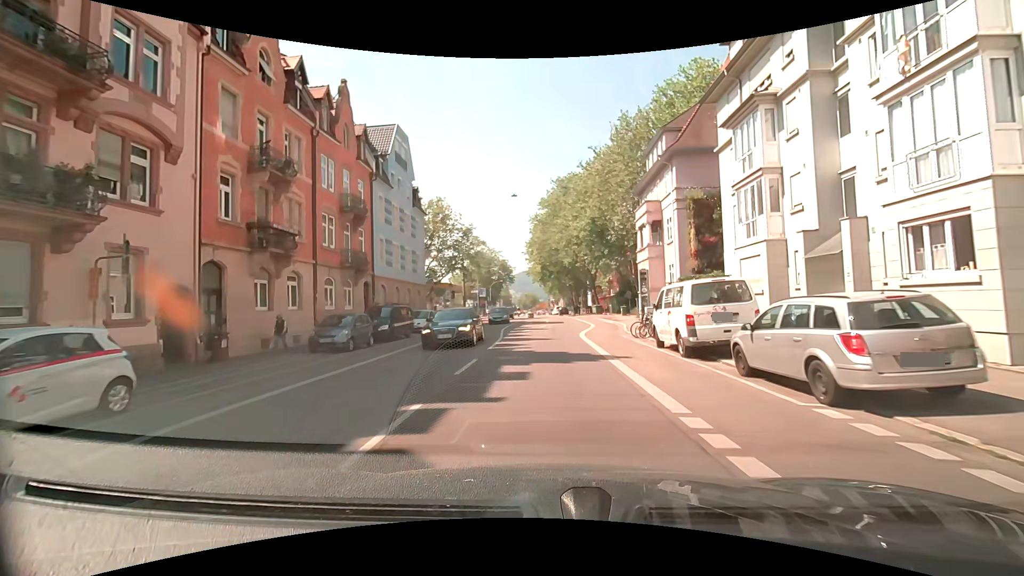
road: secondary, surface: asphalt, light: Day
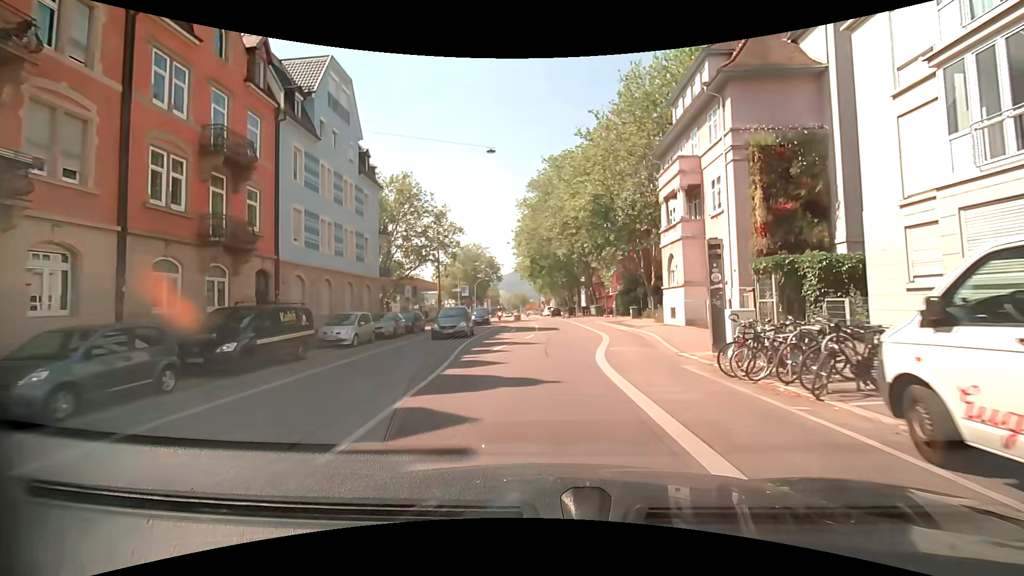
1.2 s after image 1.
(-0.1, +11.6) m; +1°
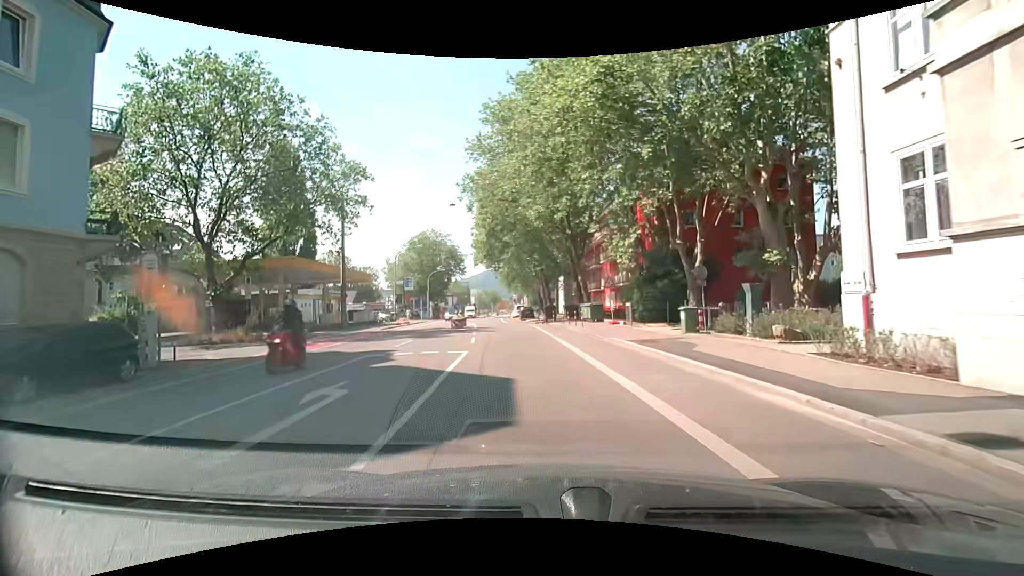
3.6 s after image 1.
(+0.6, +23.2) m; +1°
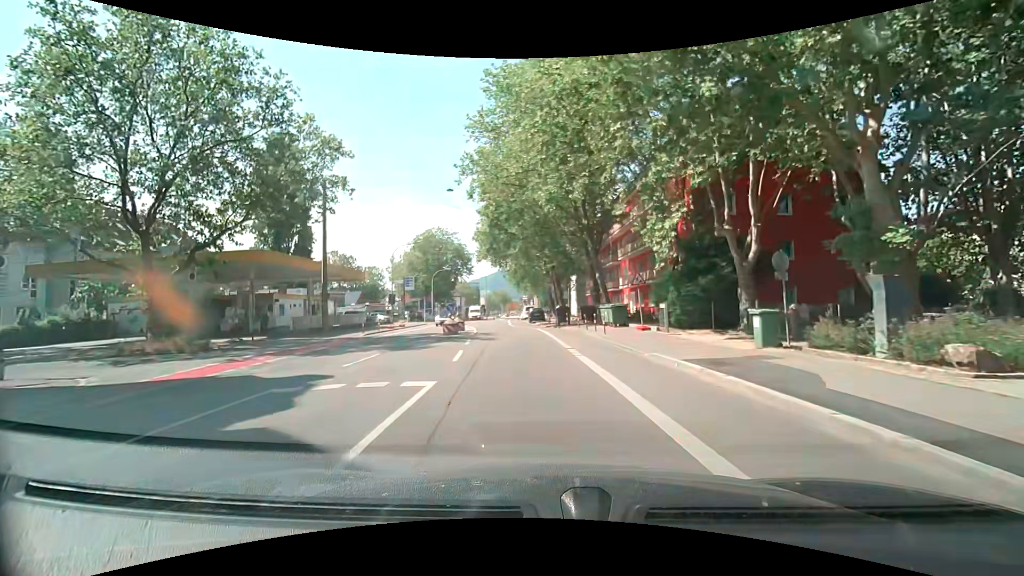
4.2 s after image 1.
(0.0, +5.7) m; 0°
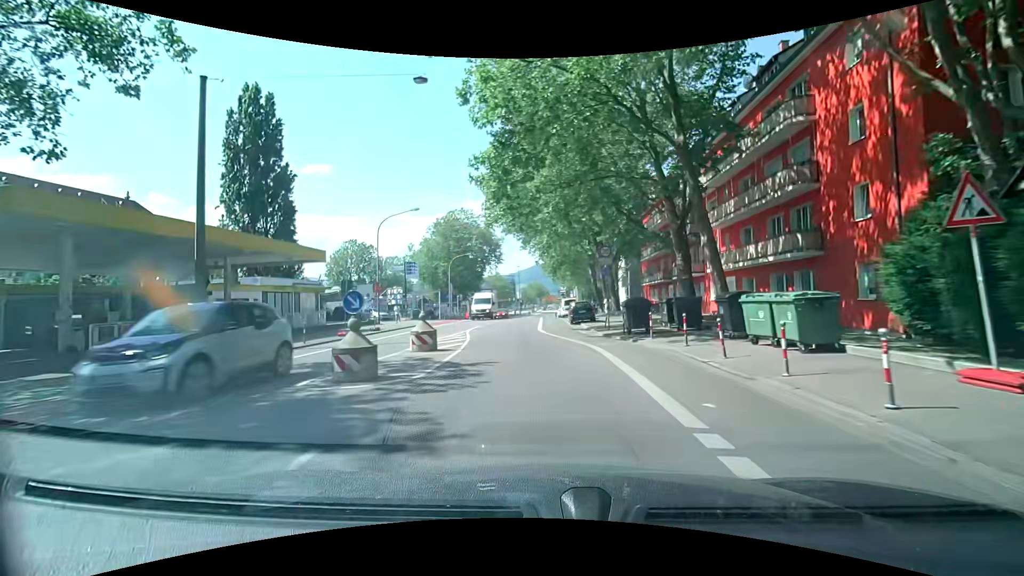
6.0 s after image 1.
(-0.5, +17.0) m; -4°
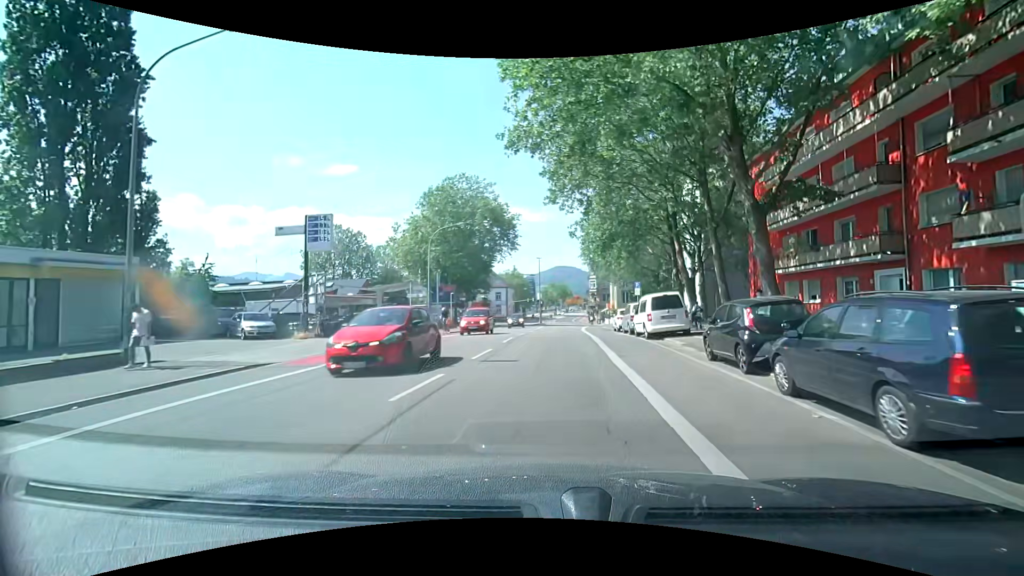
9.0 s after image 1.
(-1.8, +28.0) m; -1°
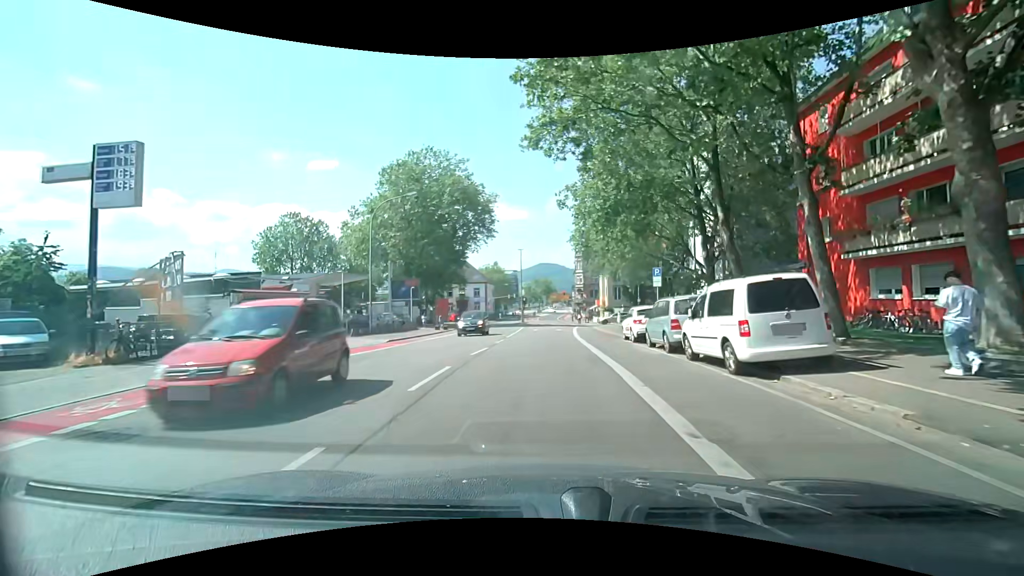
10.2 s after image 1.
(0.0, +11.1) m; 0°
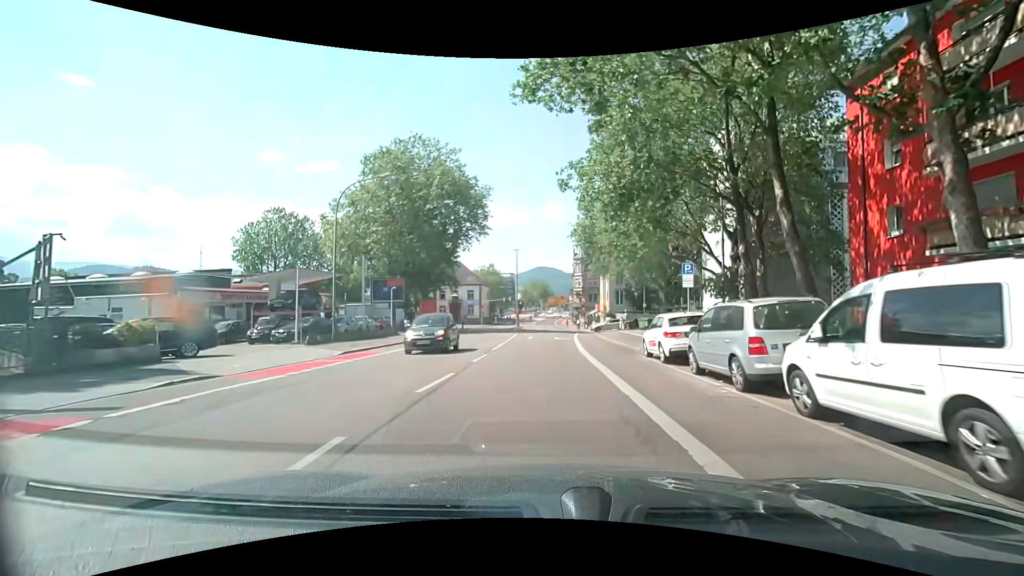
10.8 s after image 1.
(0.0, +5.5) m; +1°
(0, +10) (0, +20) (0, +30) (+1, +40) (+1, +50) (+2, +60) (+2, +70) (+2, +80) (+2, +90) (+1, +100) m
